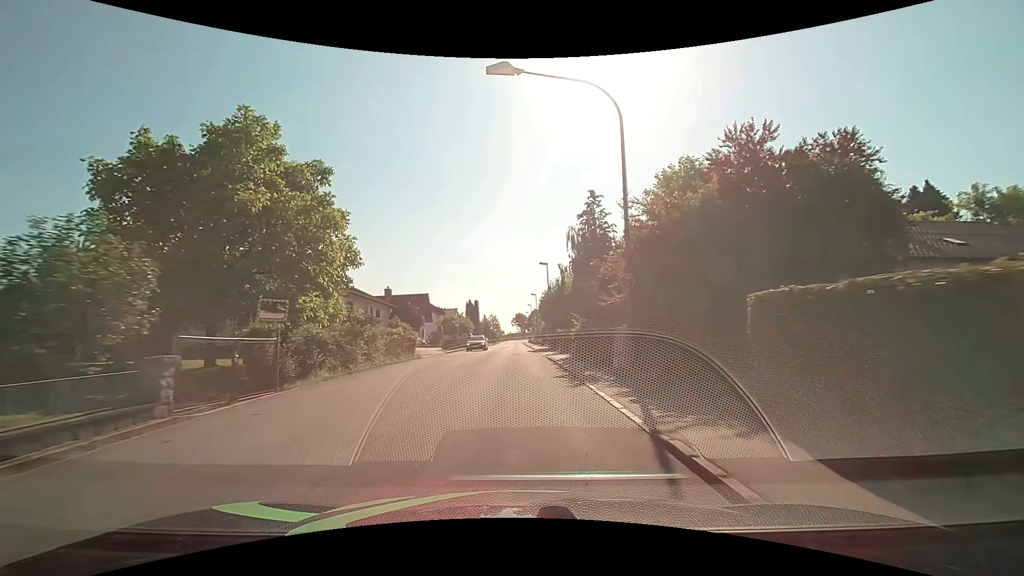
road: unclassified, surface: asphalt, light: Day
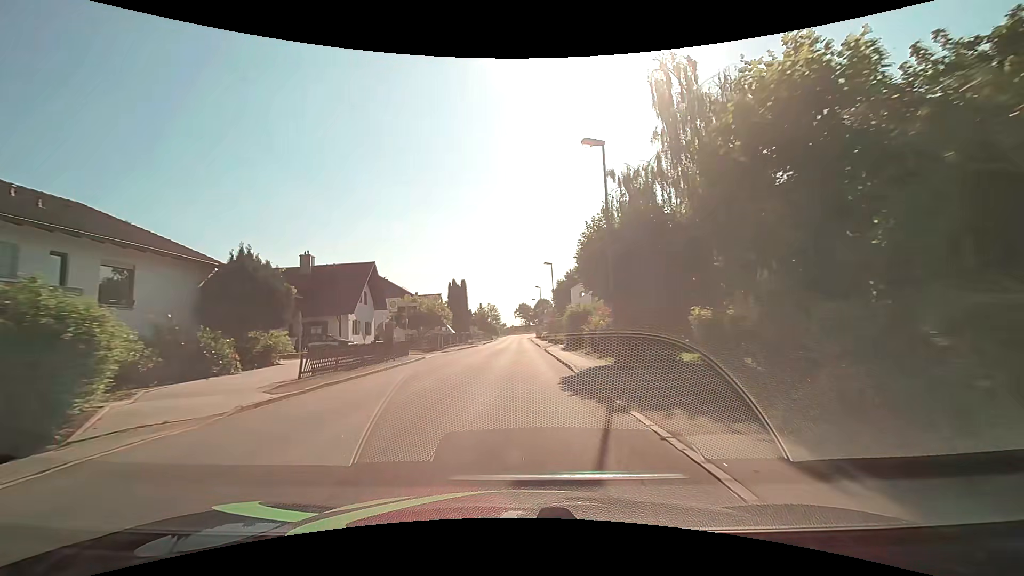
(-0.2, +29.2) m; -1°
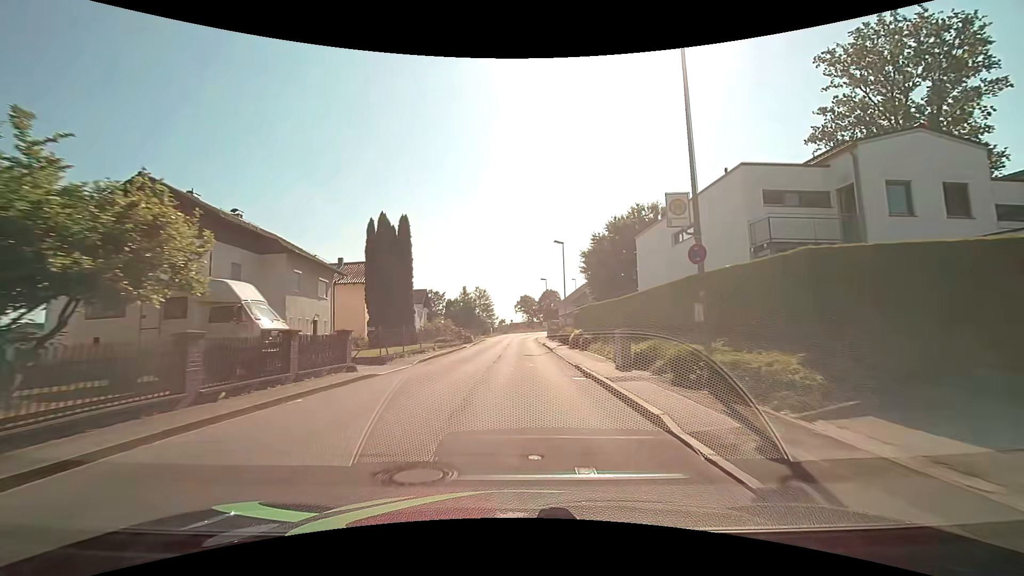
(0.0, +38.0) m; 0°
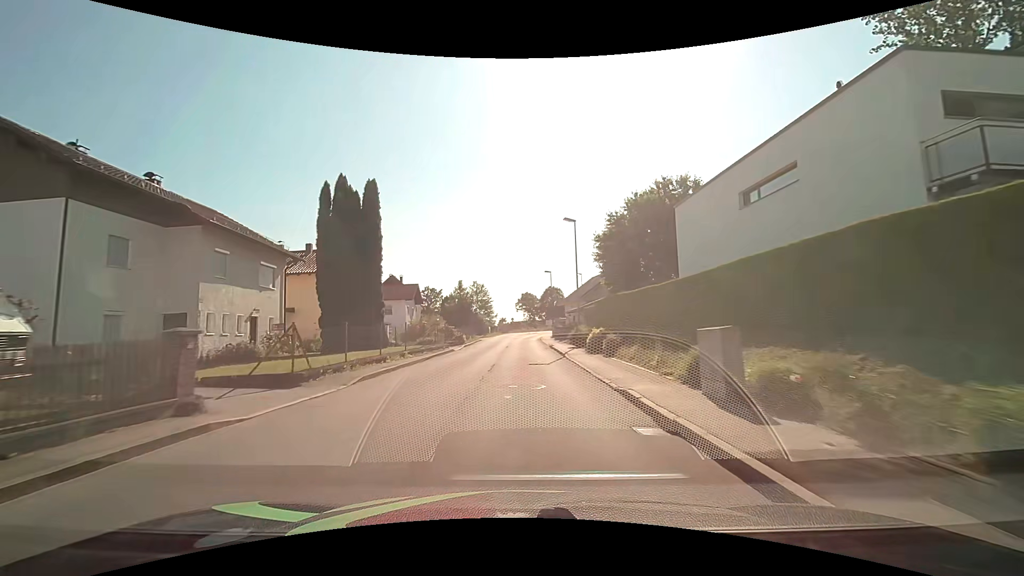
(0.0, +7.7) m; 0°
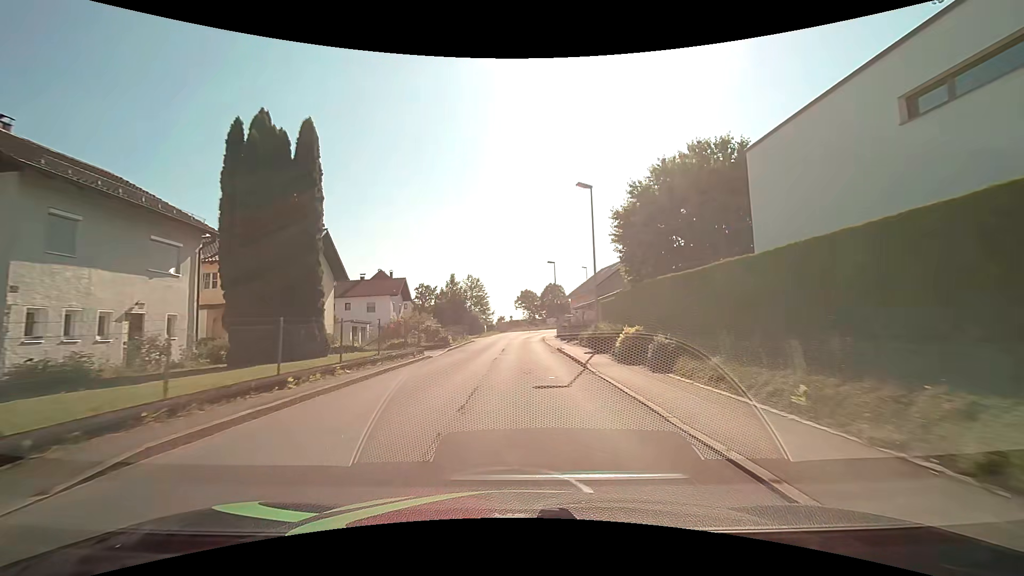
(0.0, +7.6) m; 0°
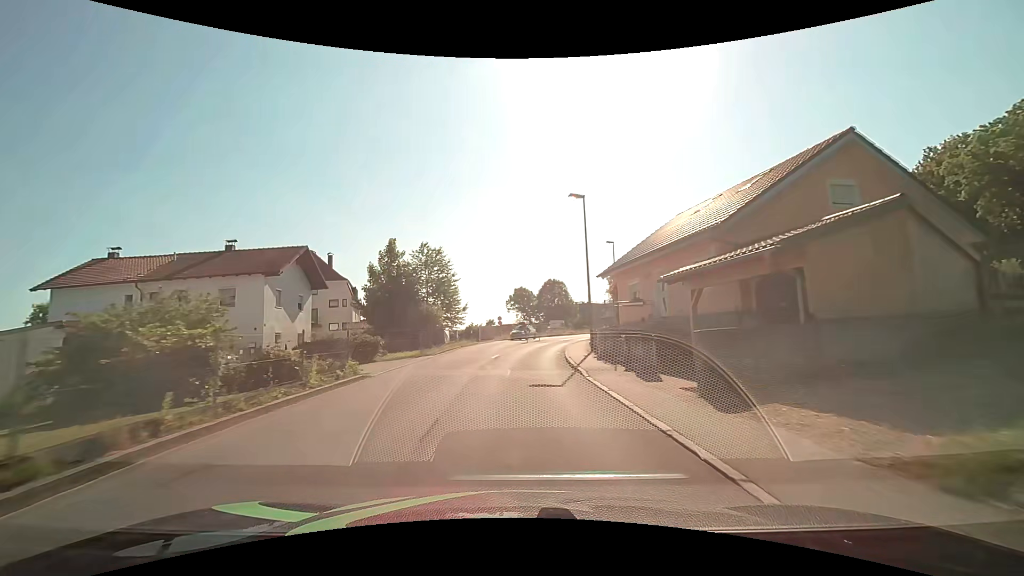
(+0.1, +28.5) m; +1°
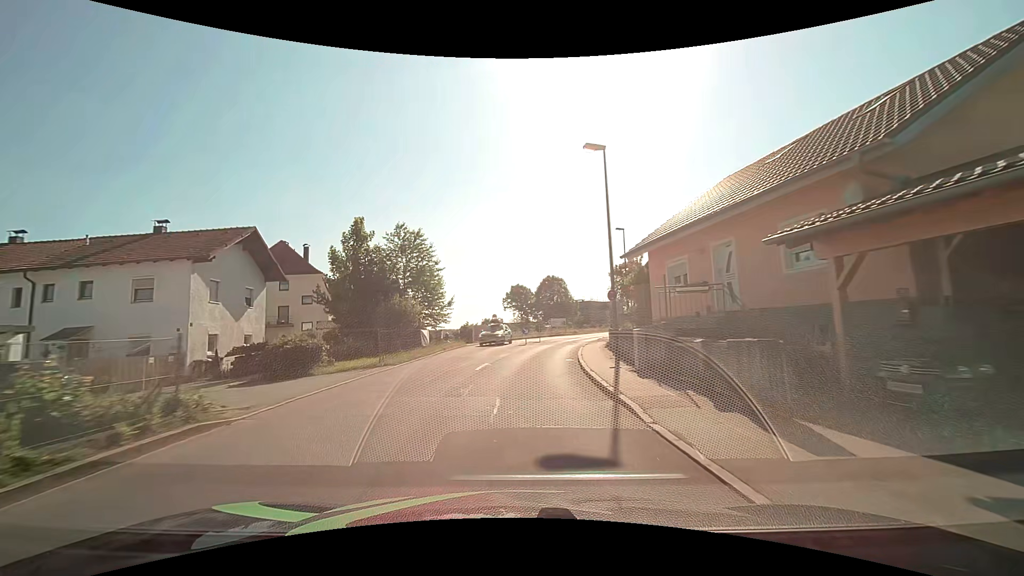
(0.0, +6.8) m; 0°
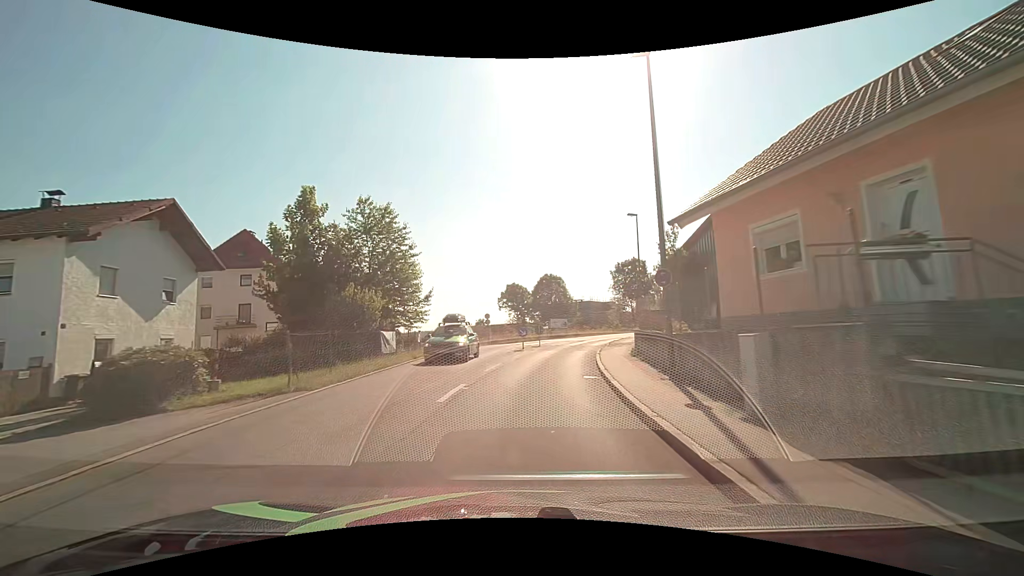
(0.0, +6.7) m; 0°
(0, +10) (+1, +20) (+3, +30) (+5, +39) (+9, +49) (+13, +58) (+17, +67) (+23, +75) (+28, +83) (+35, +91) m
